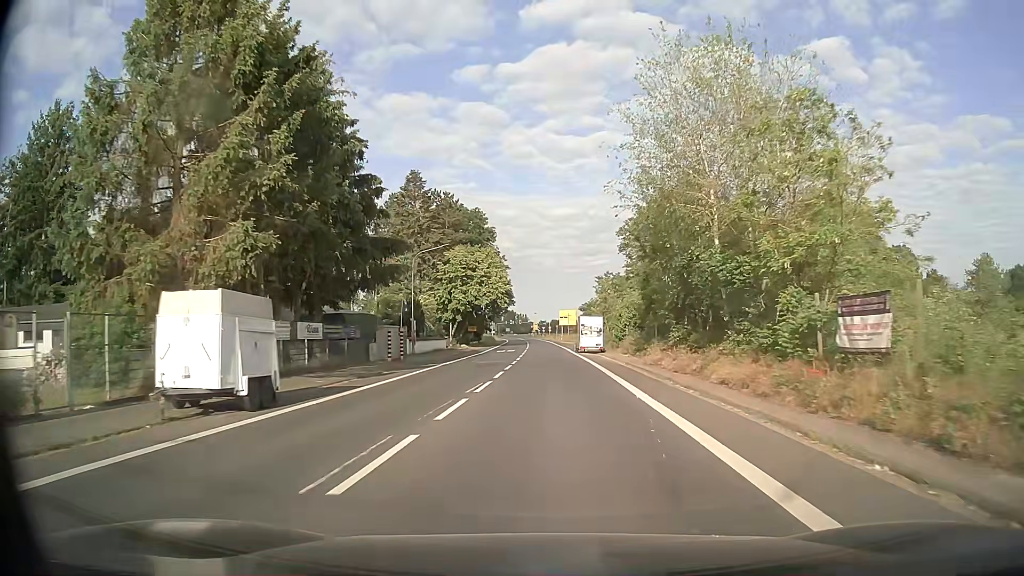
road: secondary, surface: asphalt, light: Day
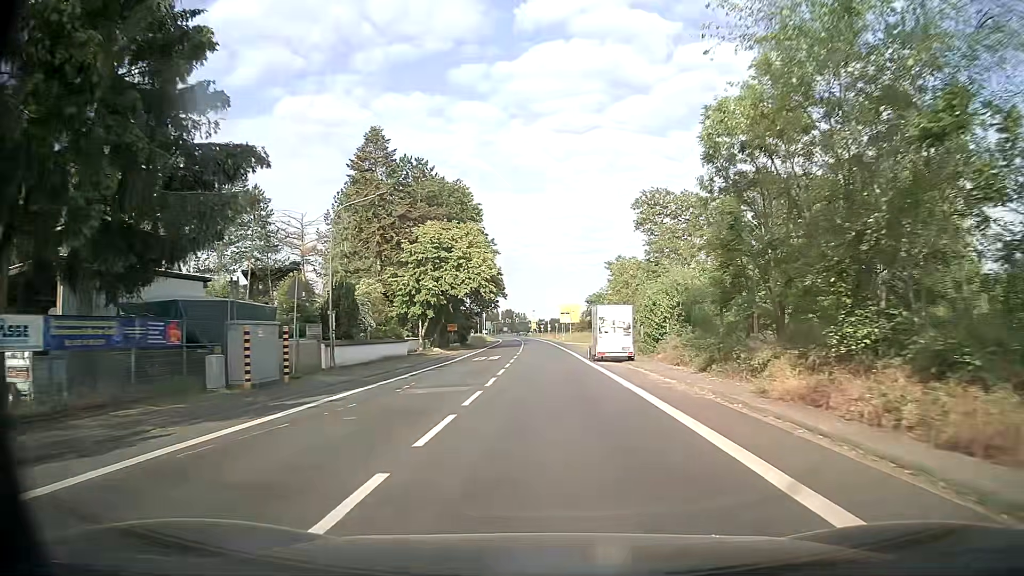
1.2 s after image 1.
(+0.1, +16.8) m; 0°
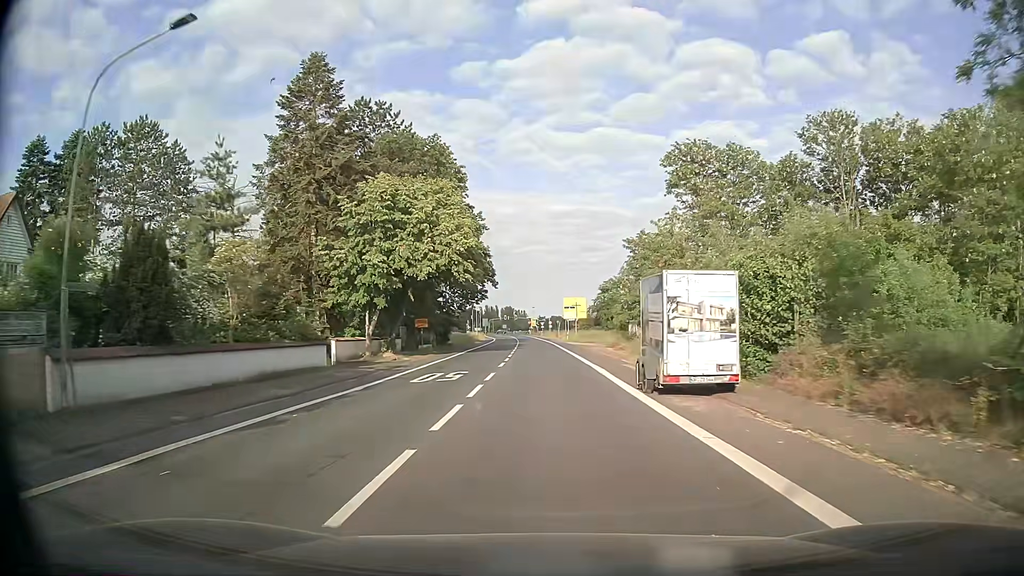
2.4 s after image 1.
(+0.1, +16.9) m; 0°
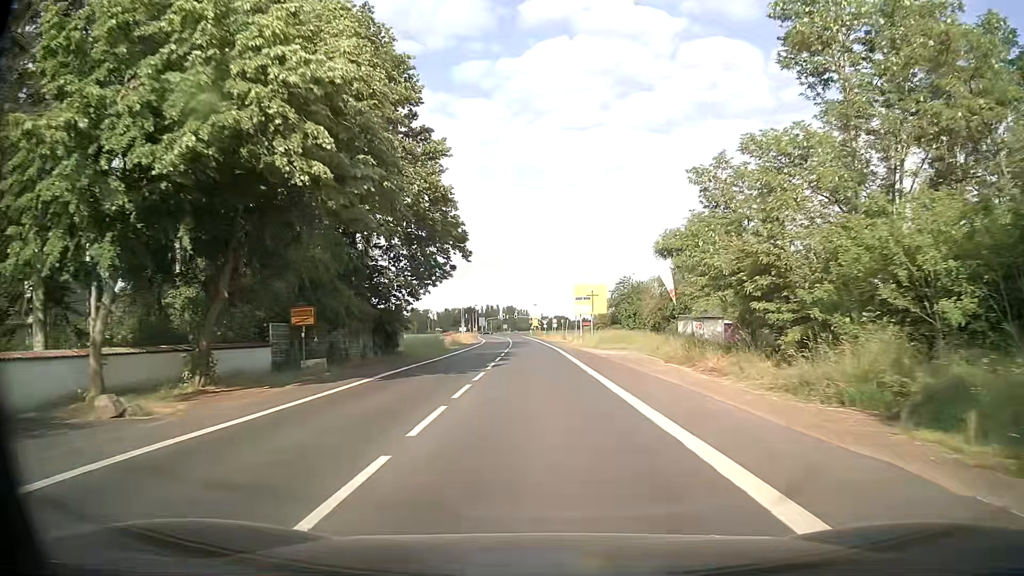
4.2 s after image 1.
(0.0, +25.3) m; 0°
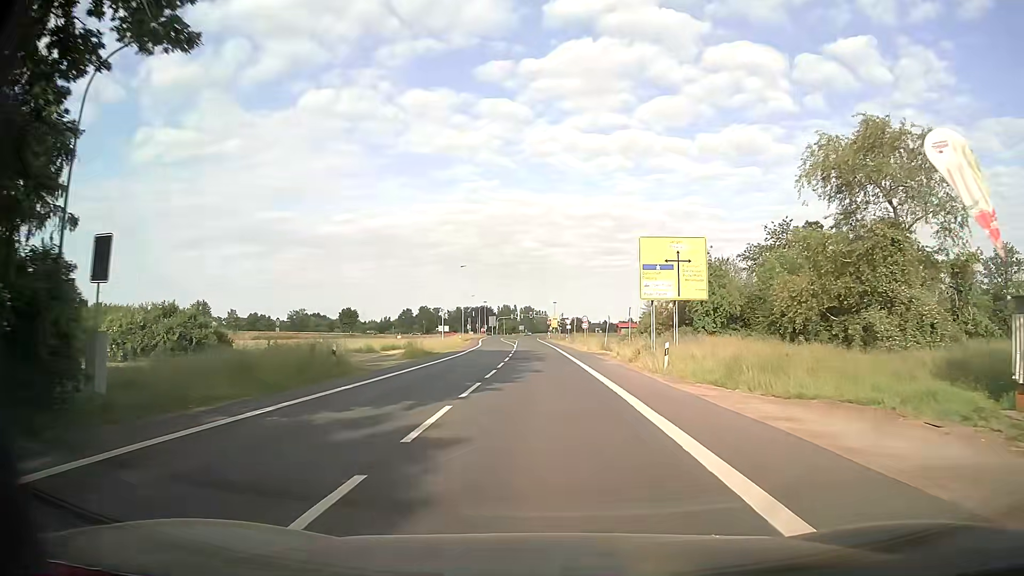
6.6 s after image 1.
(-0.6, +33.6) m; -2°
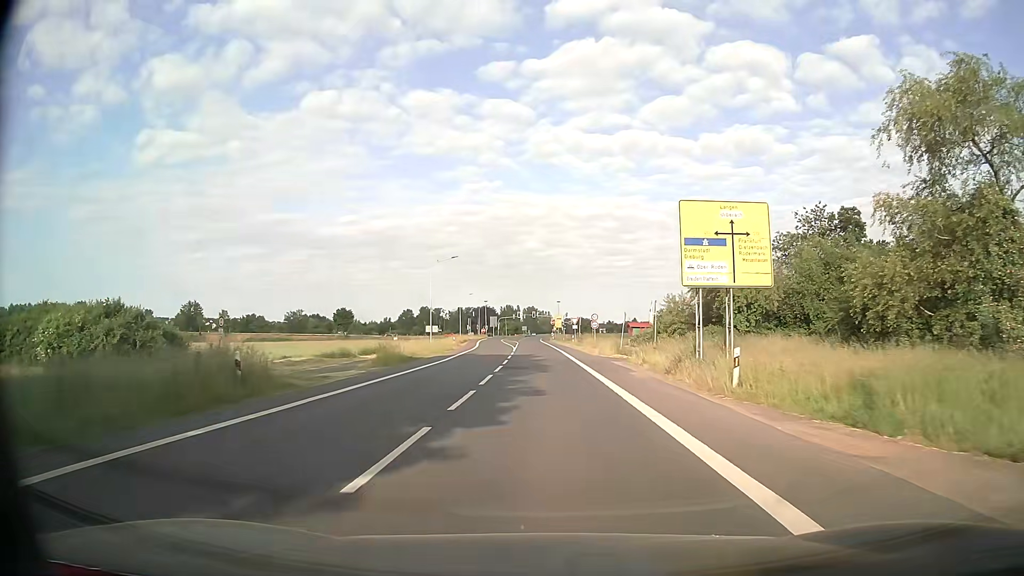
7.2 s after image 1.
(0.0, +8.4) m; 0°
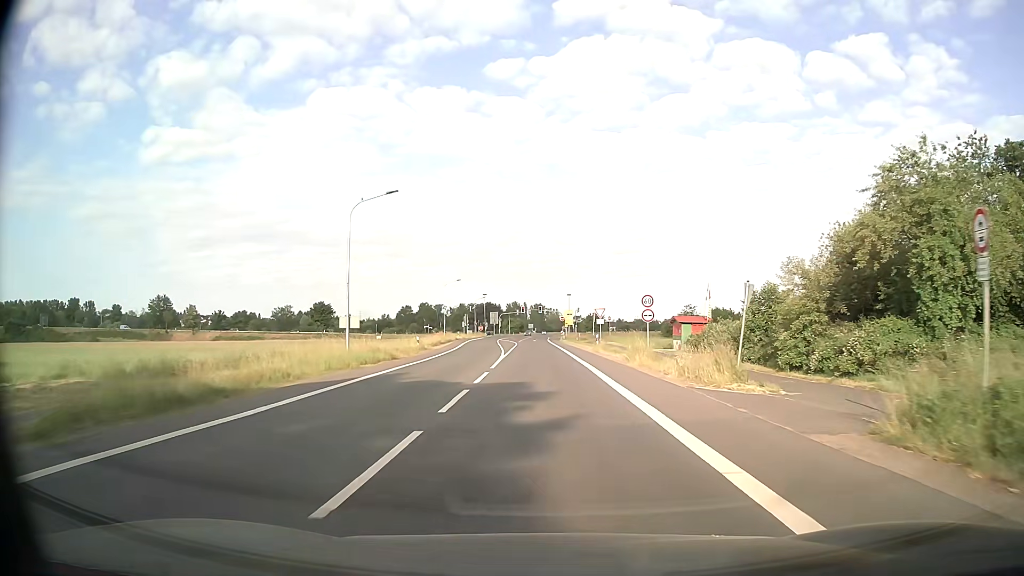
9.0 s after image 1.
(-0.2, +25.2) m; -1°
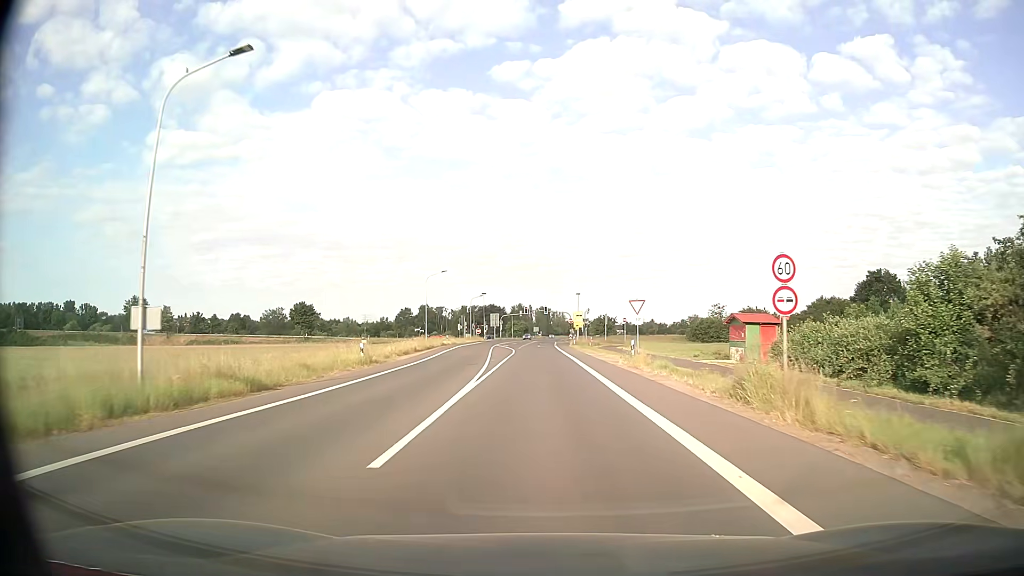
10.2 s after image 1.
(-0.1, +16.9) m; 0°
(0, +10) (0, +20) (0, +30) (0, +40) (0, +50) (0, +60) (-1, +70) (-1, +80) (-1, +90) (0, +100) m
